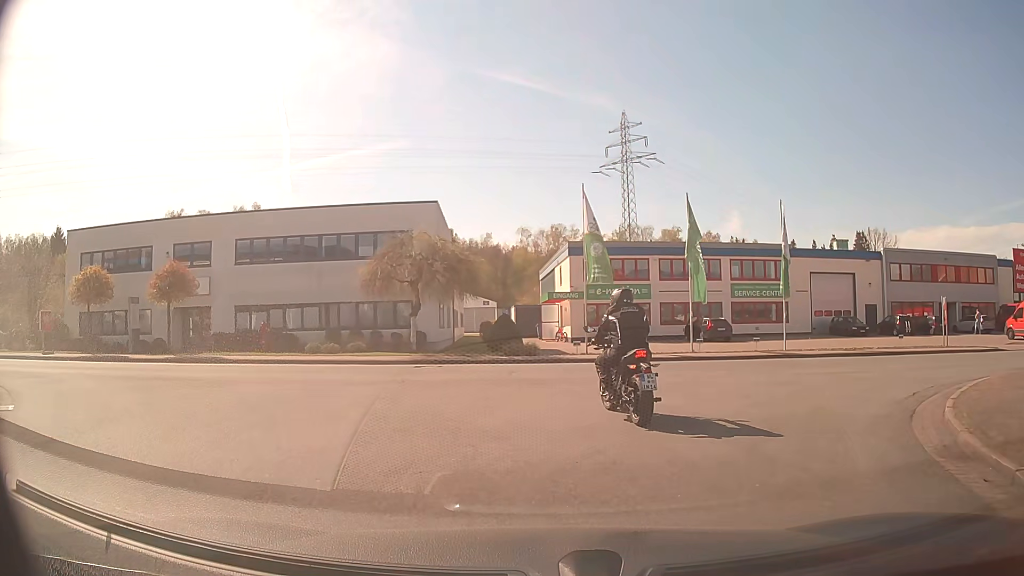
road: residential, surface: asphalt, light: Day
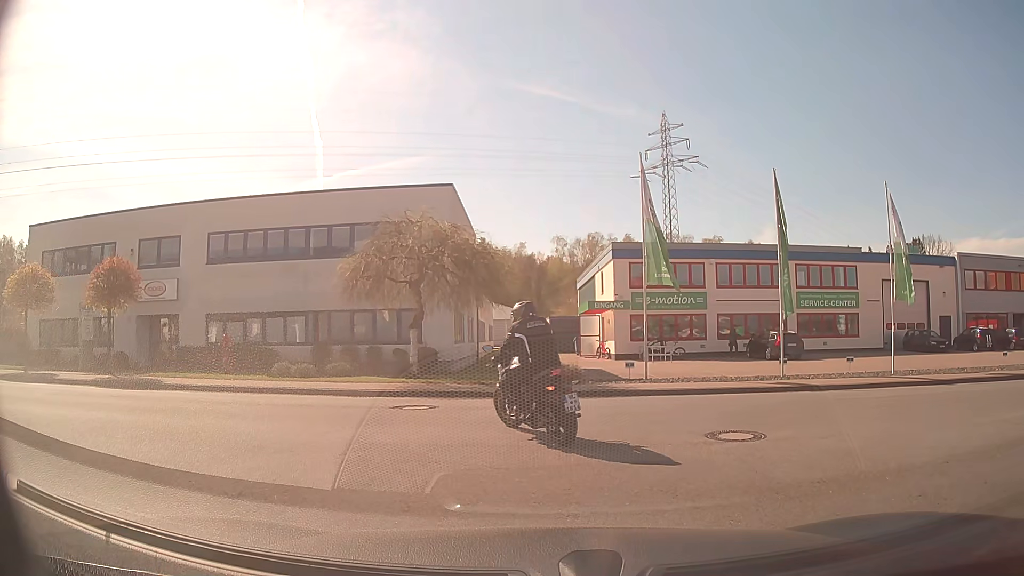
(-0.1, +6.1) m; -3°
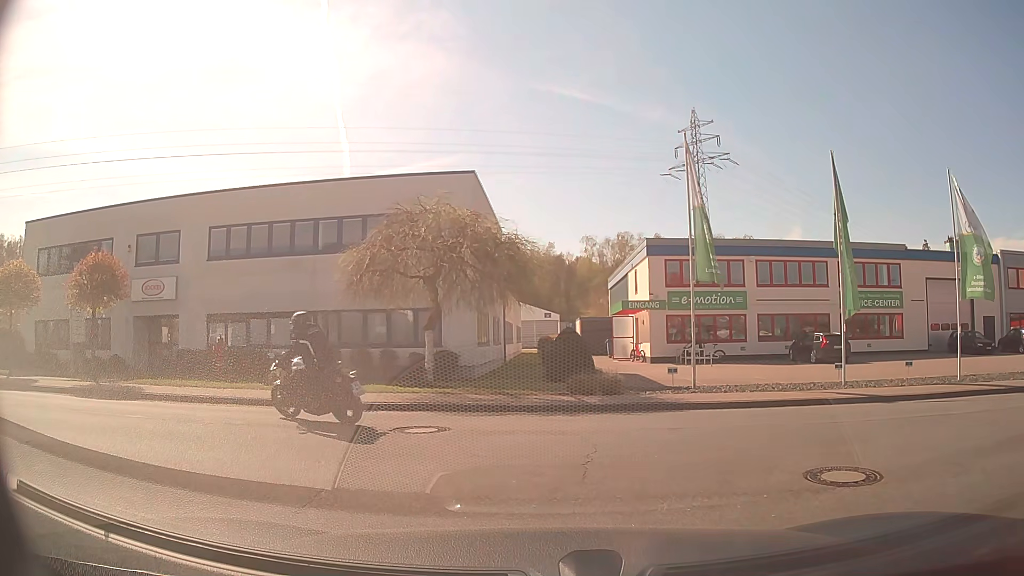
(0.0, +2.4) m; -2°
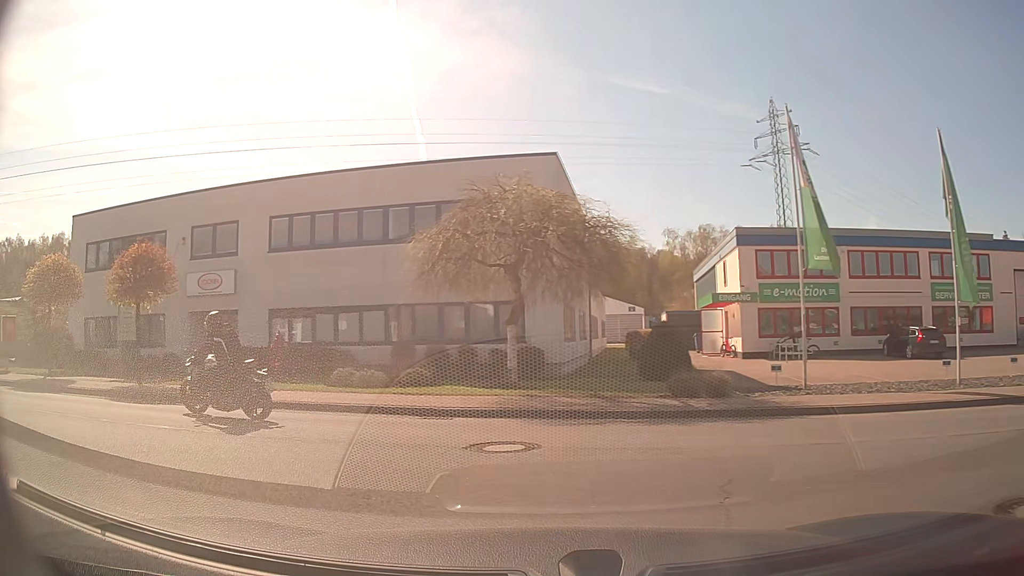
(-0.1, +1.8) m; -6°
(-4, +9) (-14, +12) (-23, +14) (-33, +15) (-43, +16) (-53, +17) (-63, +17) (-73, +16) (-83, +14) (-93, +12) m
